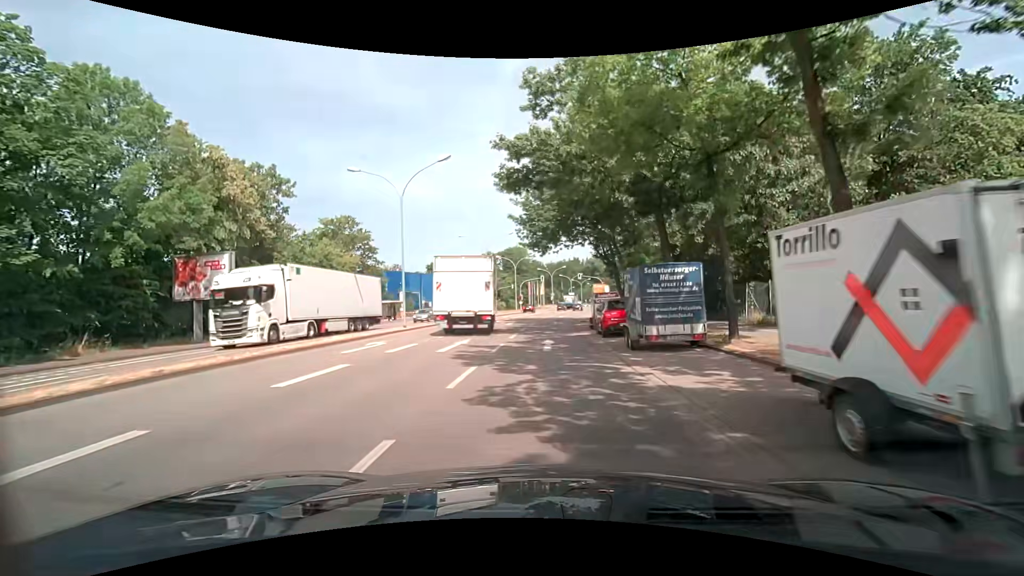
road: secondary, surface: asphalt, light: Day
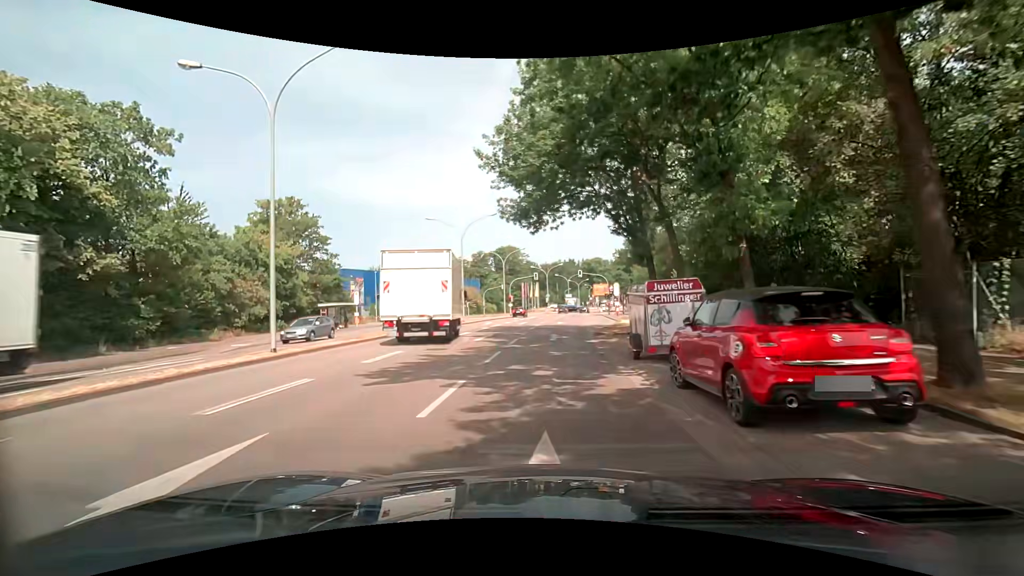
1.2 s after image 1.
(+0.1, +14.0) m; +1°
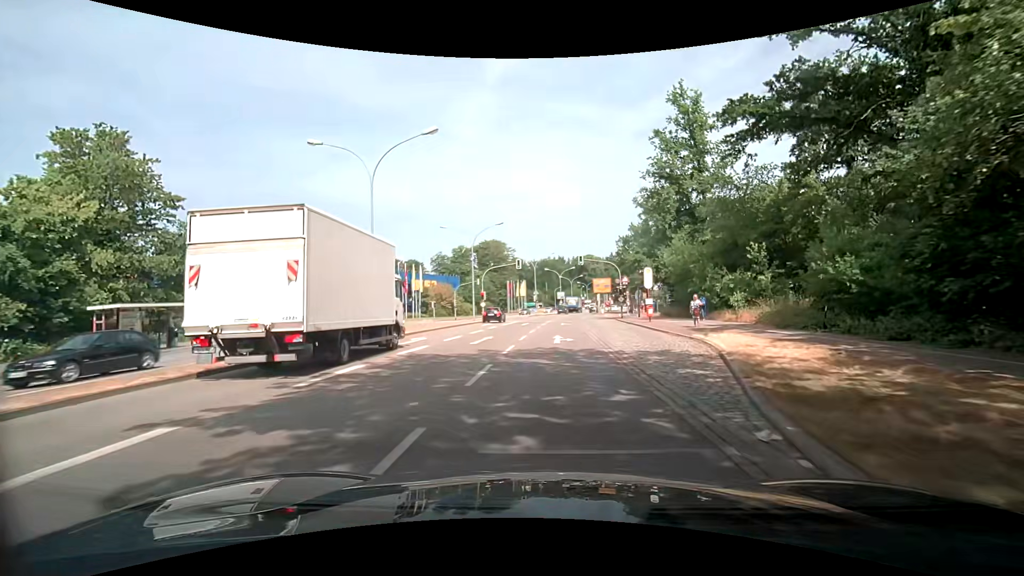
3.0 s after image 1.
(+0.1, +21.7) m; +1°
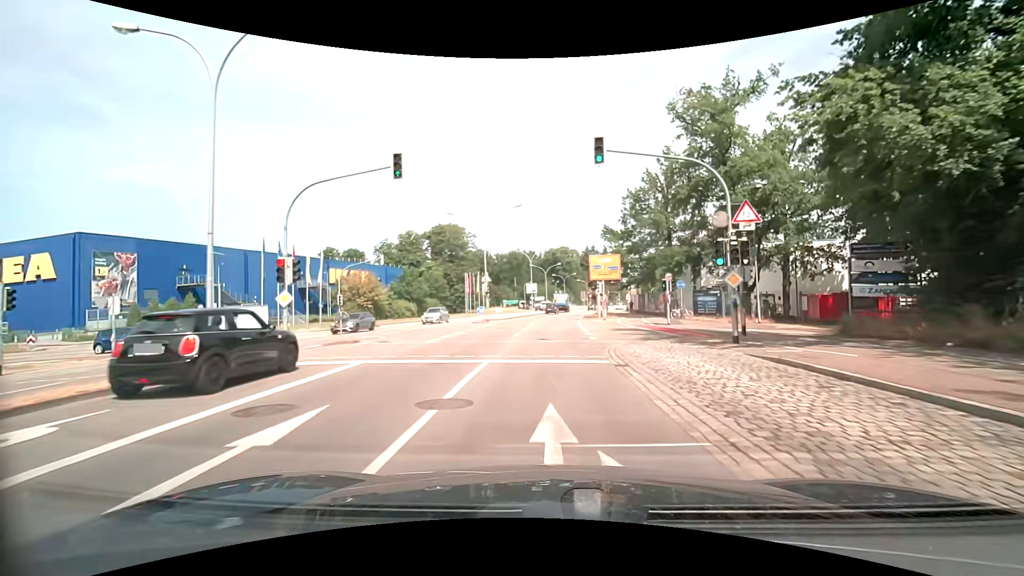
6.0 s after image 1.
(+1.1, +36.5) m; +3°
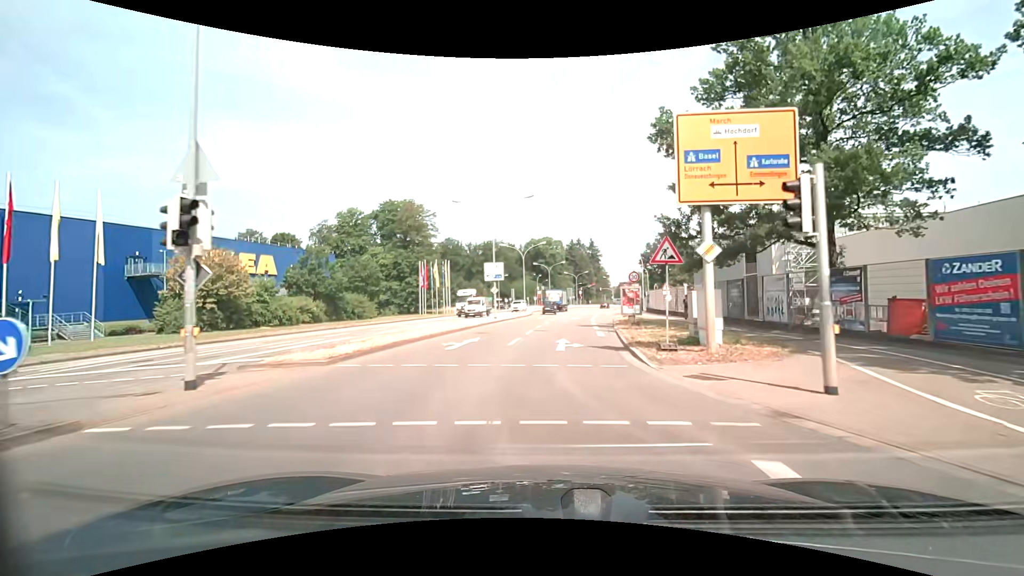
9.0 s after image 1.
(+0.6, +34.3) m; +2°
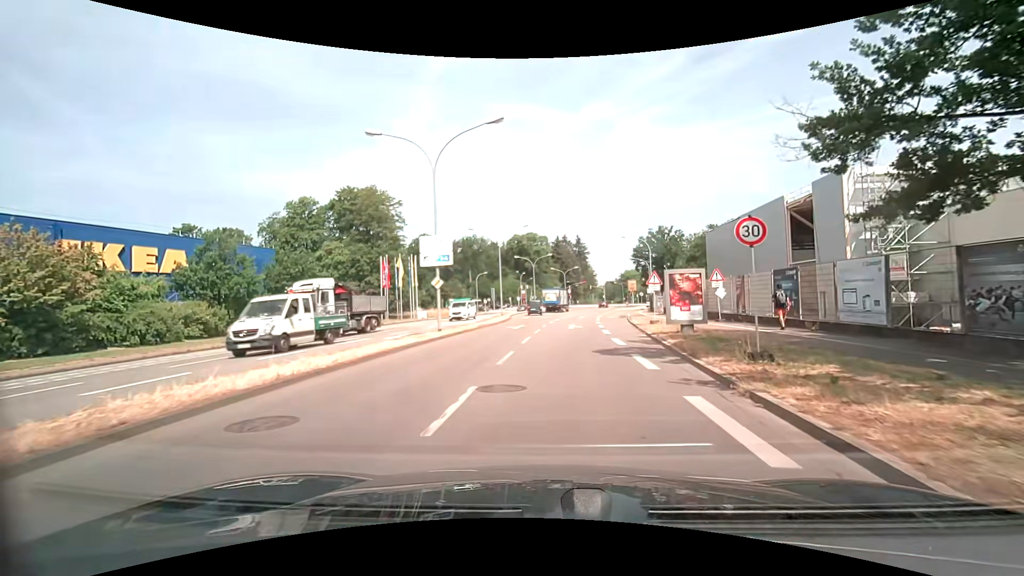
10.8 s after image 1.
(+0.2, +16.4) m; +1°
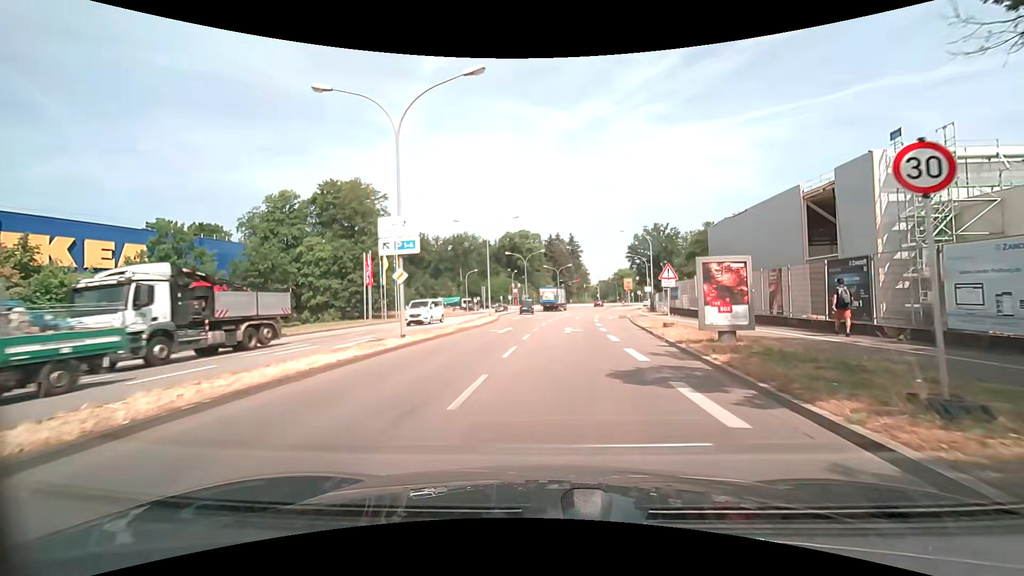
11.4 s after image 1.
(0.0, +4.7) m; +1°
